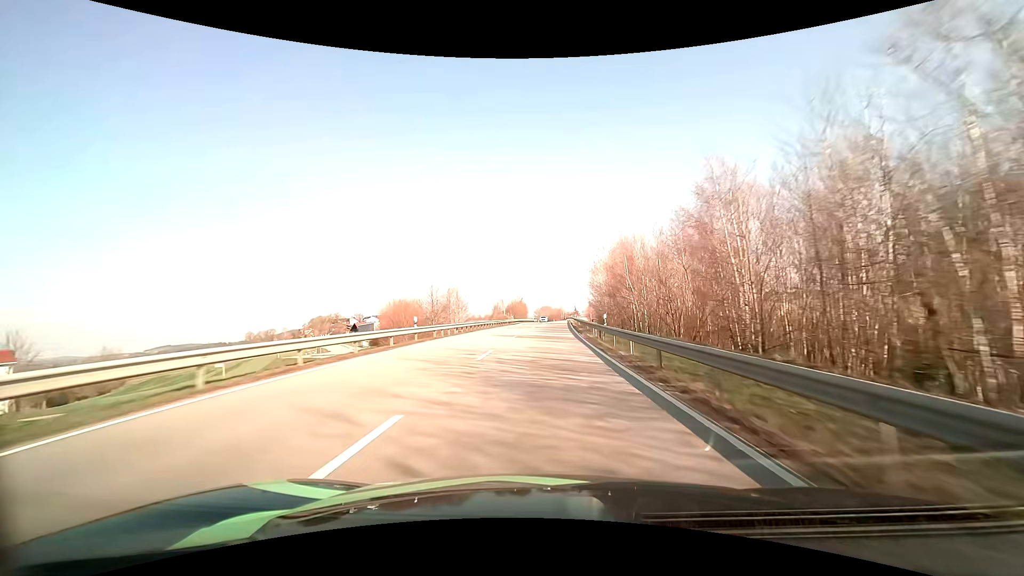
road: primary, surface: asphalt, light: Day
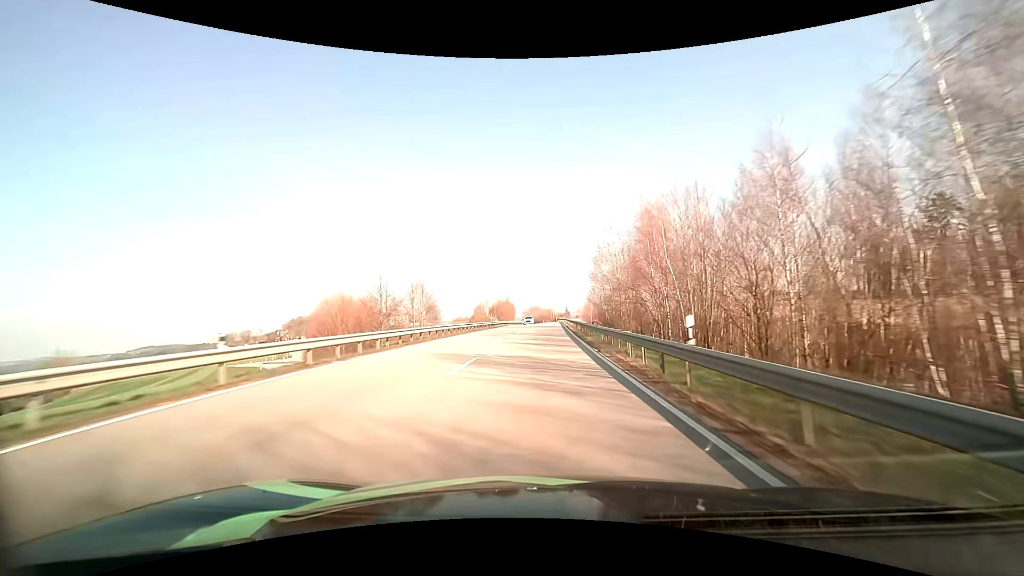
(+0.2, +15.2) m; +1°
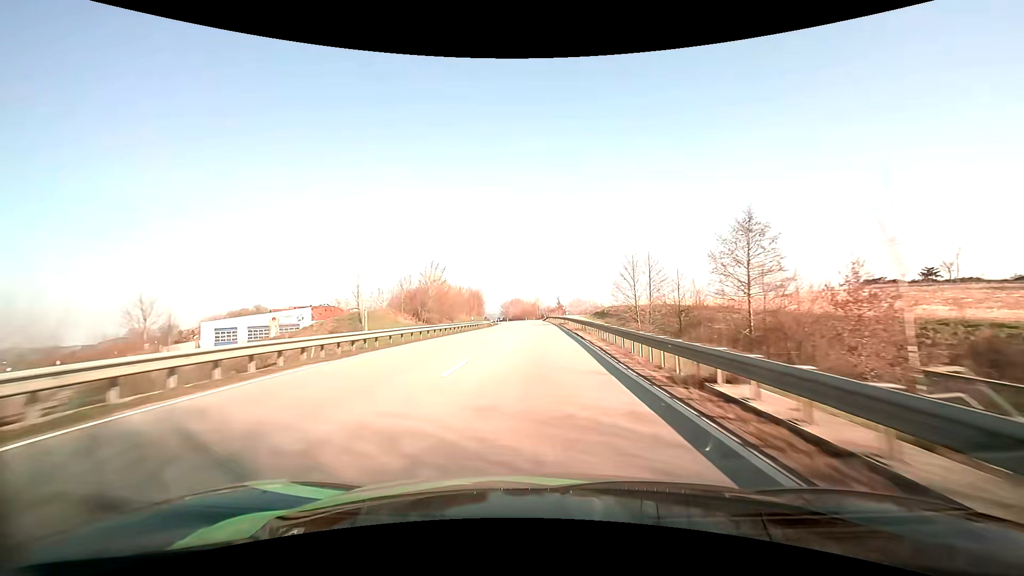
(+1.2, +61.3) m; +2°
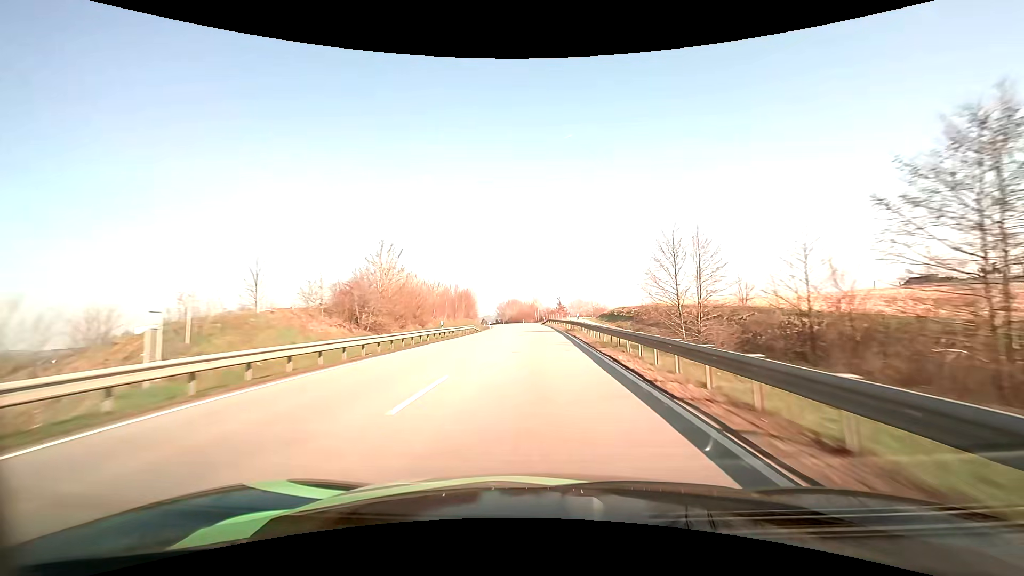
(+0.1, +15.5) m; 0°
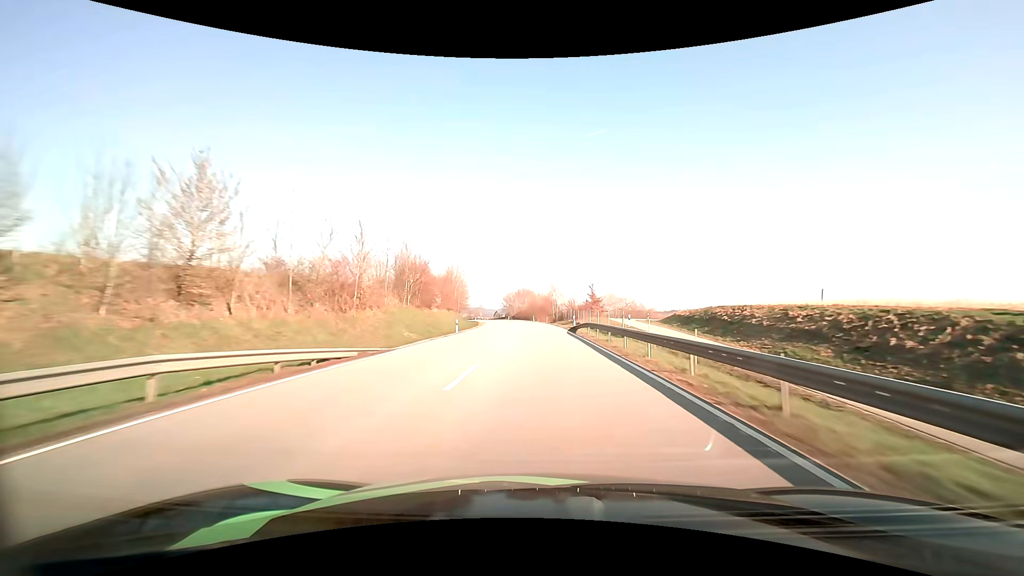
(-0.6, +46.4) m; -2°
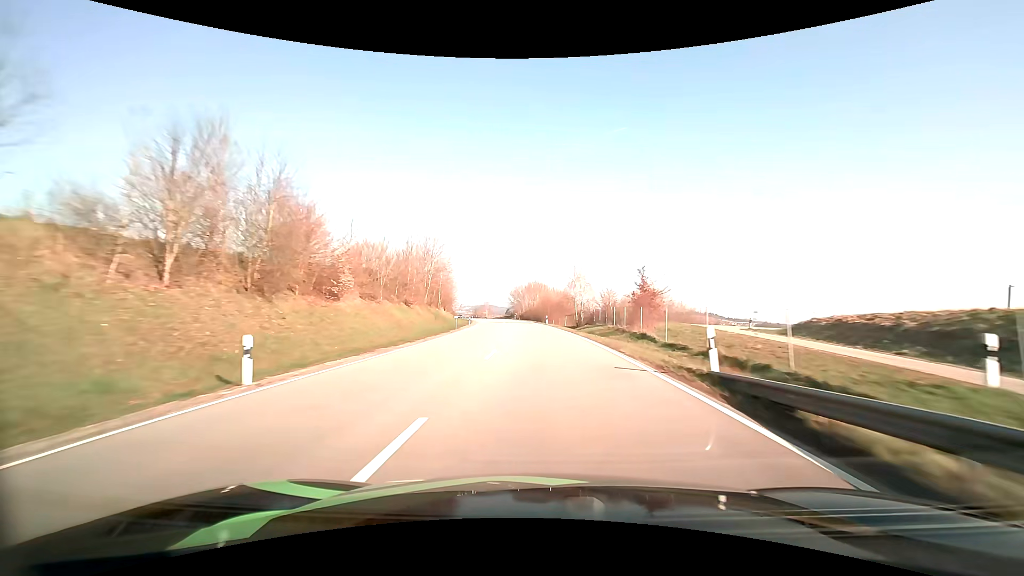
(-0.3, +30.6) m; -2°
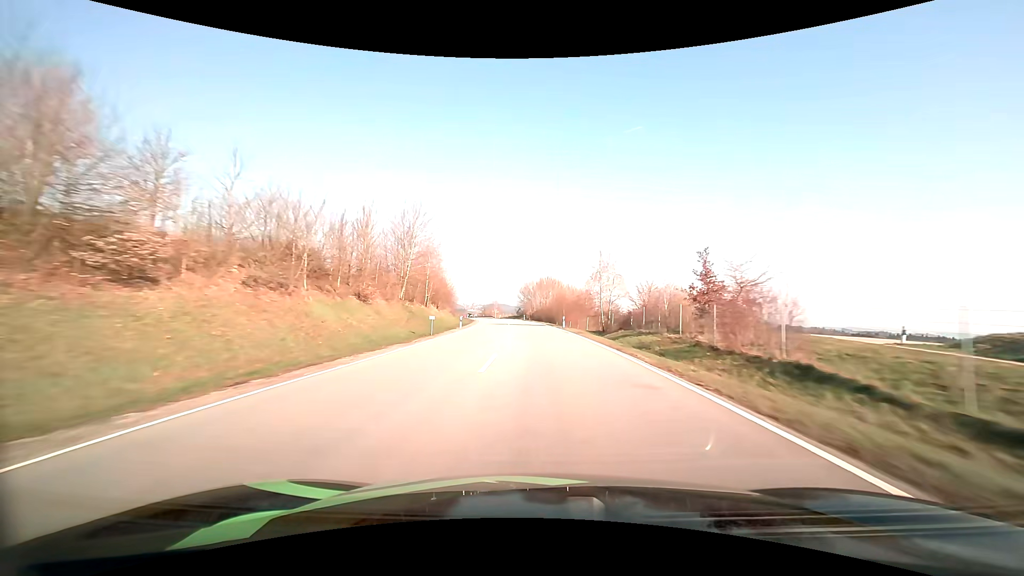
(-0.2, +15.2) m; -1°
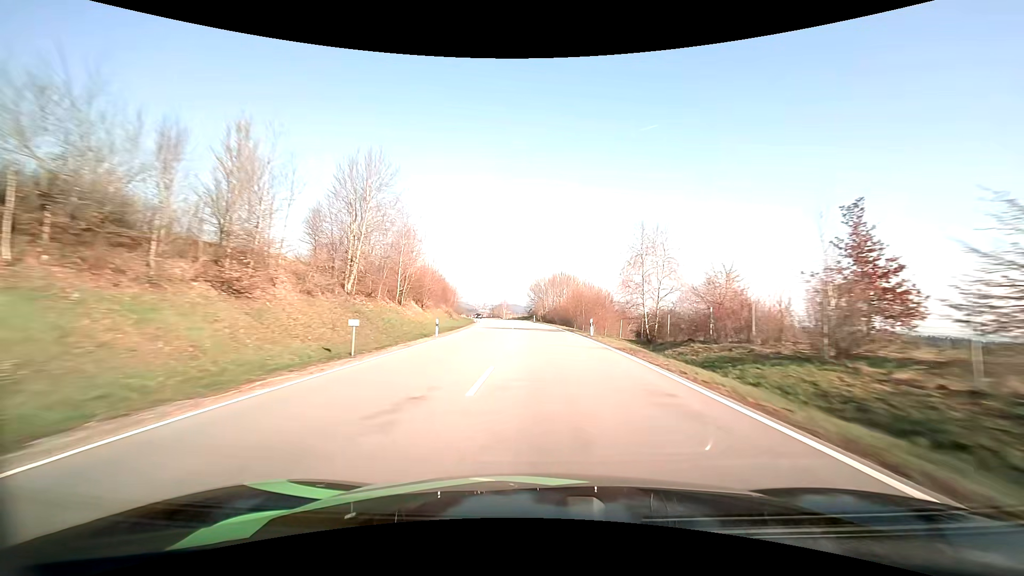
(-0.2, +15.1) m; -1°
